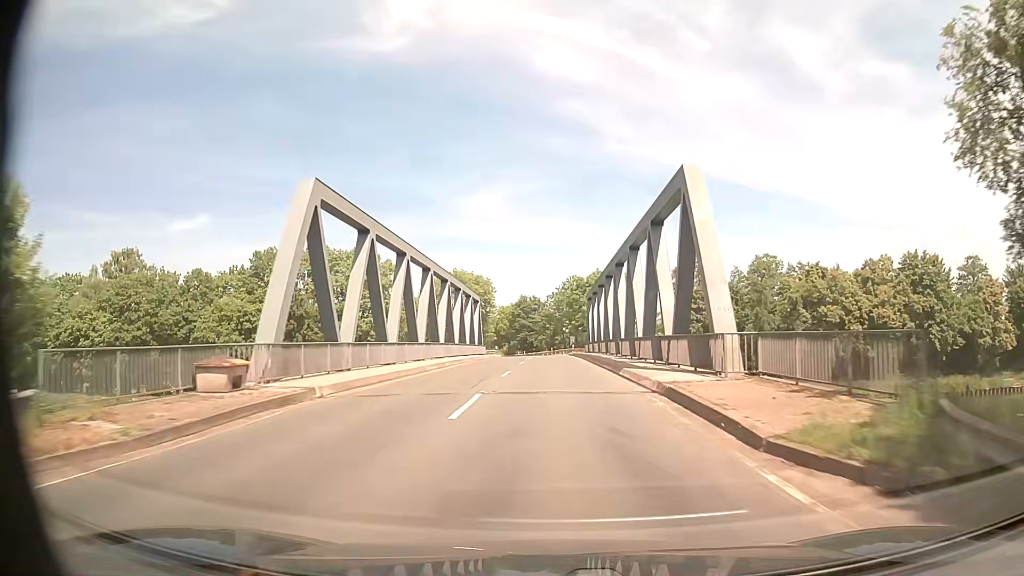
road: secondary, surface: asphalt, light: Day
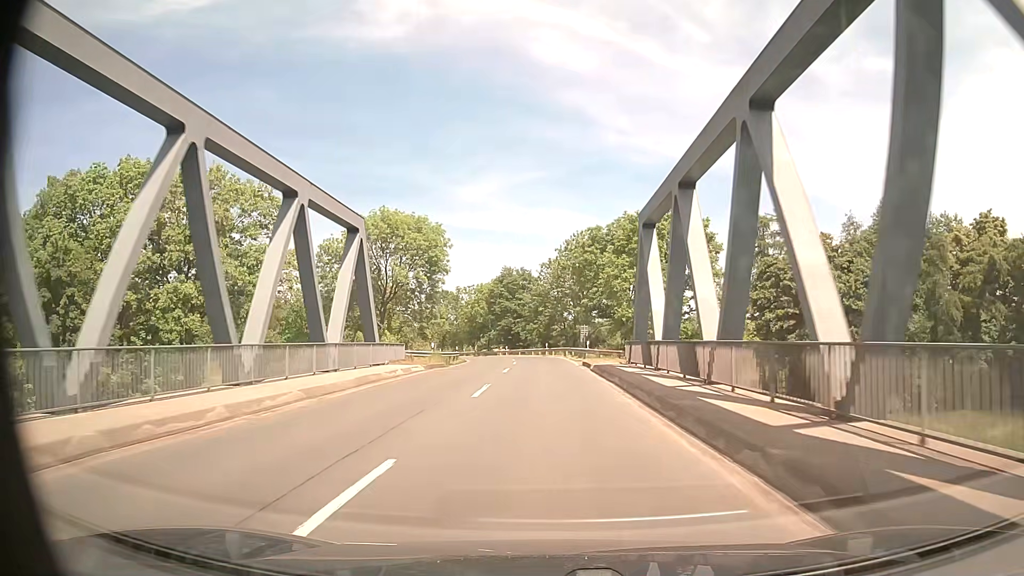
(+0.3, +43.3) m; +1°
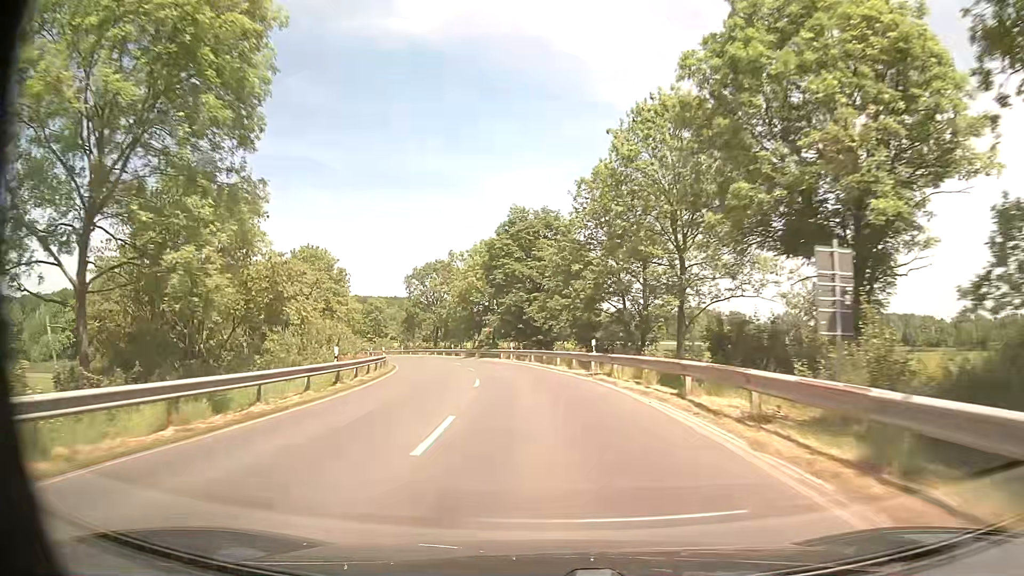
(-0.7, +43.7) m; -3°
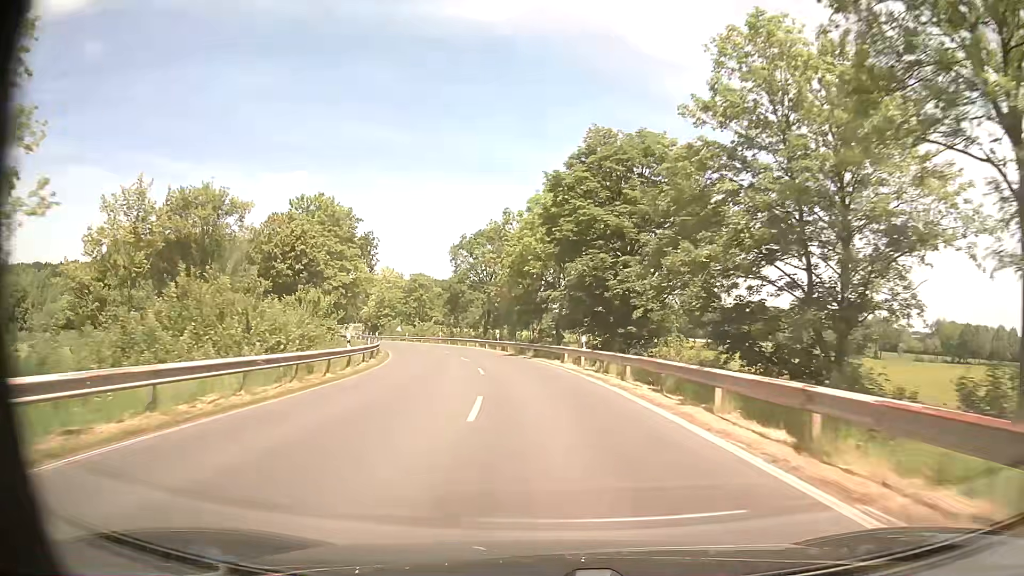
(-1.2, +21.8) m; -6°
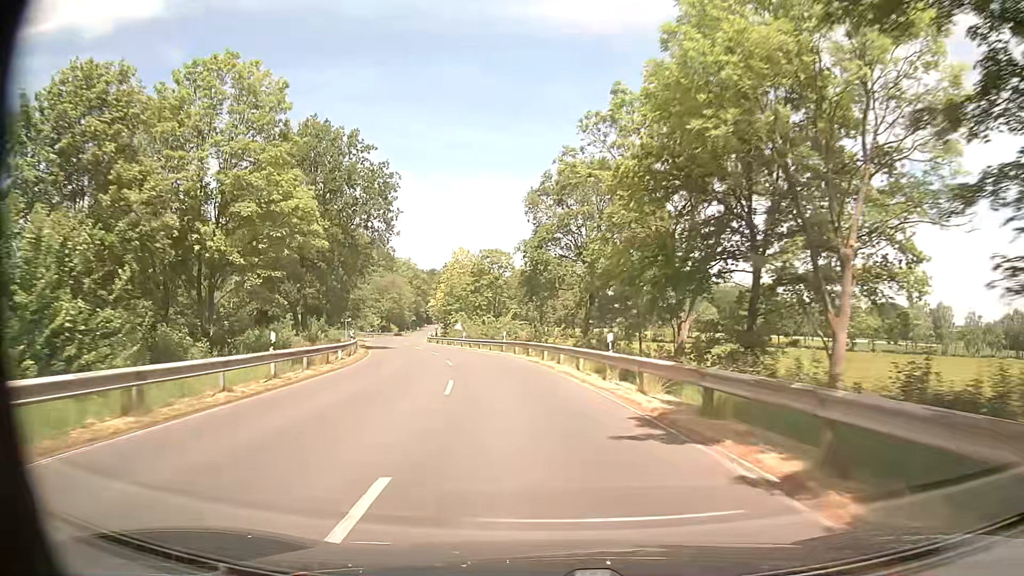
(-2.3, +32.8) m; -9°
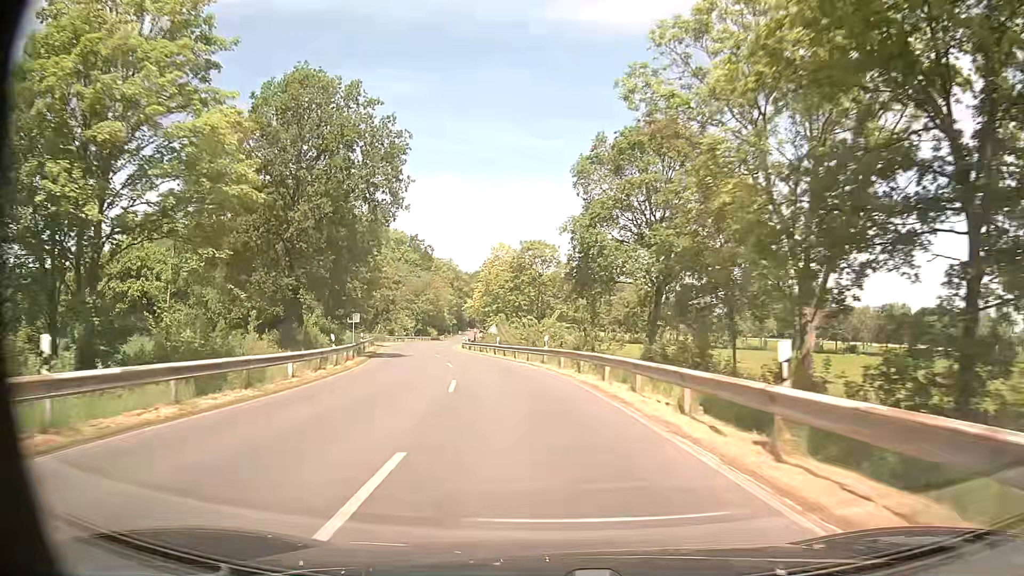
(-0.3, +10.9) m; -3°
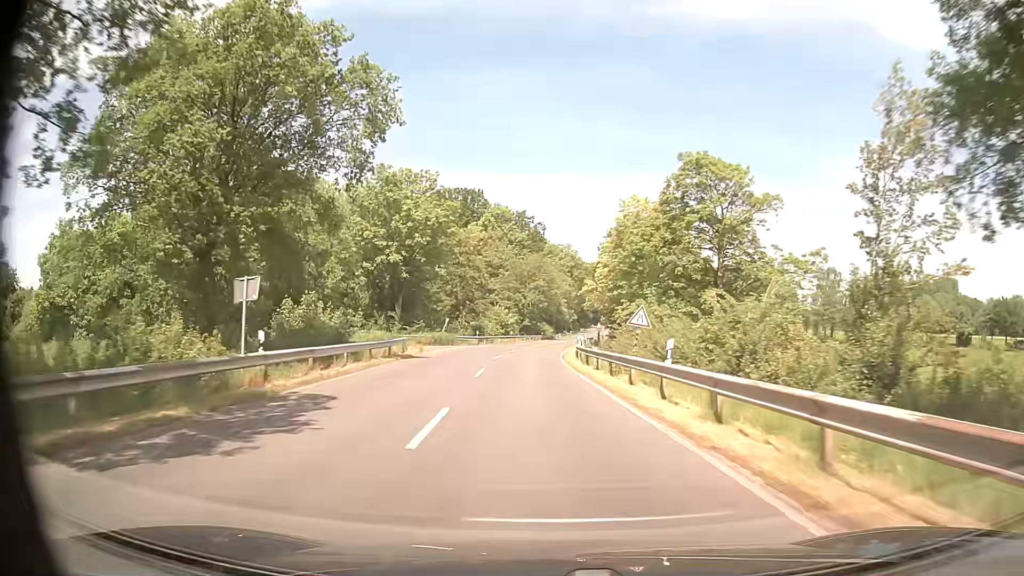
(-3.2, +32.4) m; -10°
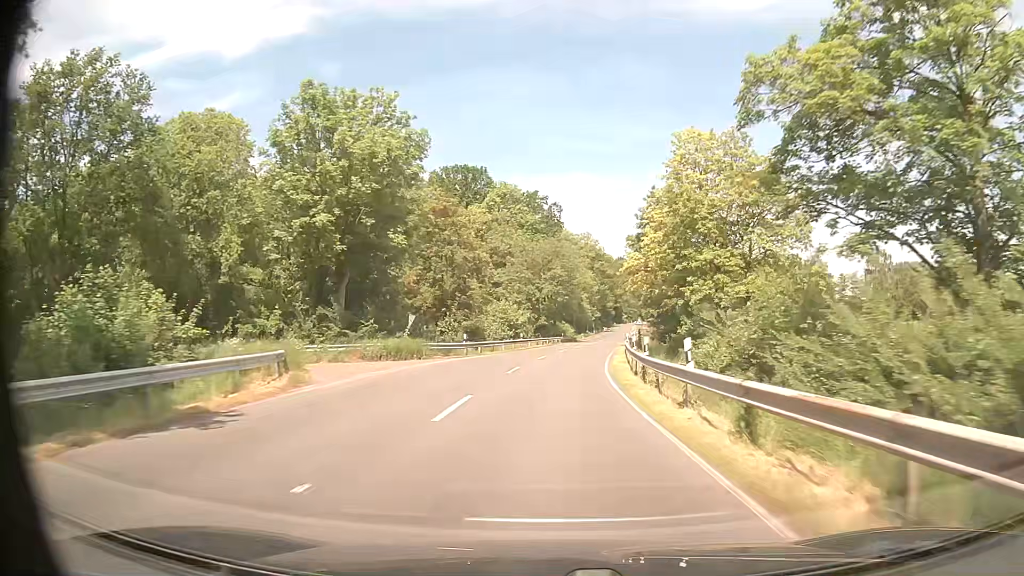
(-0.5, +22.0) m; -2°
(0, +10) (0, +20) (+1, +30) (+2, +40) (+3, +50) (+4, +60) (+5, +70) (+6, +80) (+8, +90) (+9, +100) m
